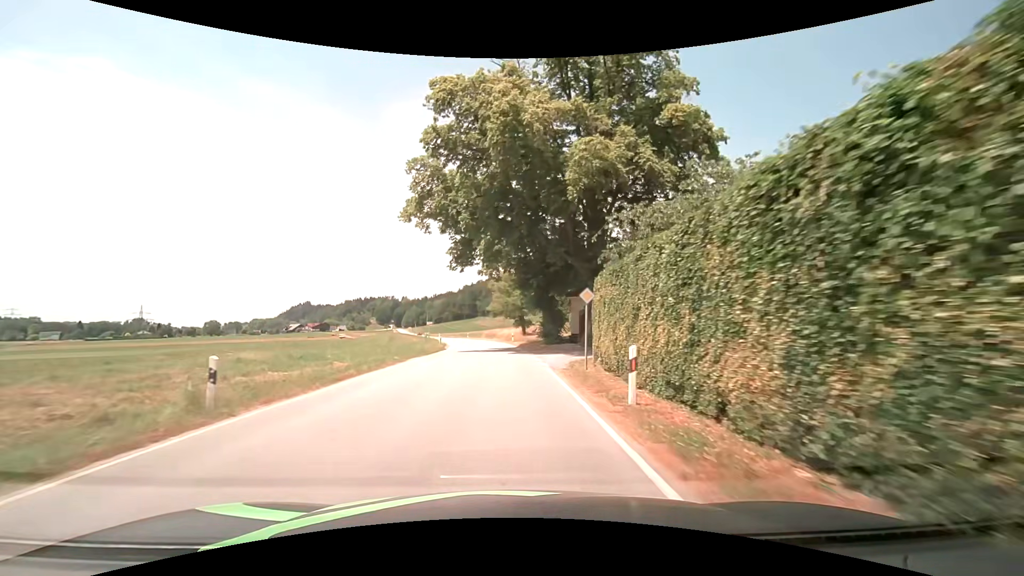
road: secondary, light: Day
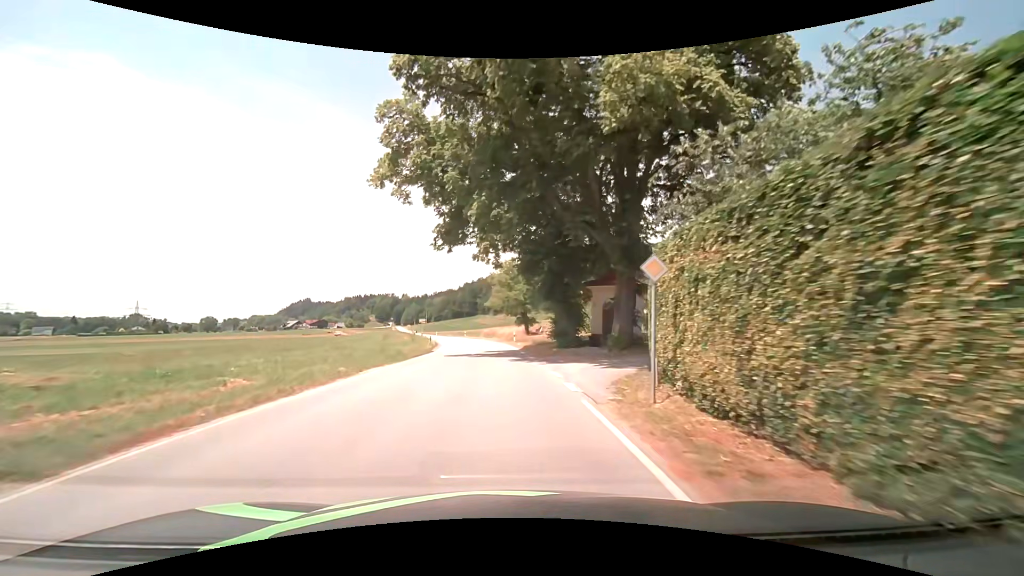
(0.0, +7.9) m; 0°
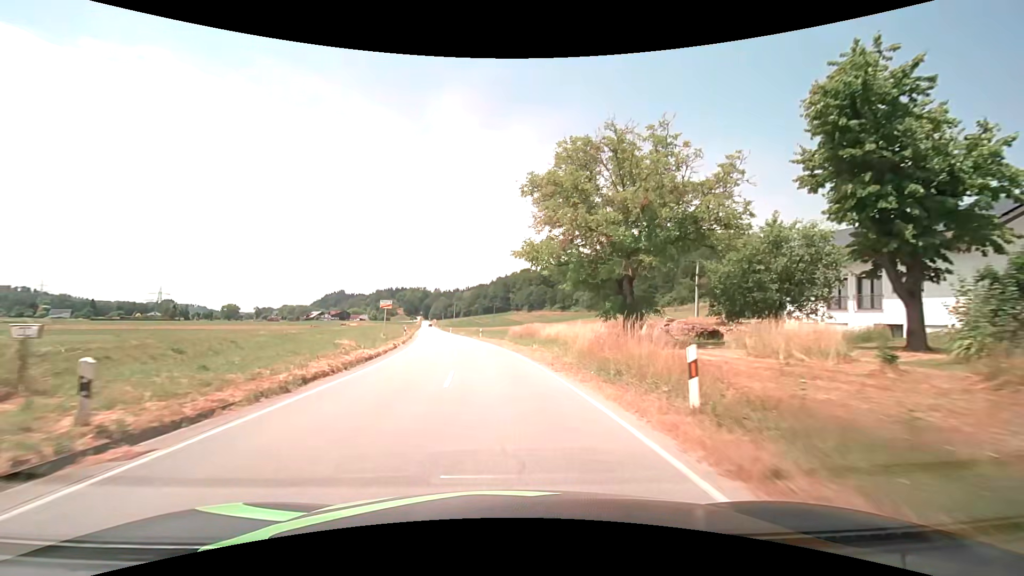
(-1.3, +39.8) m; -4°
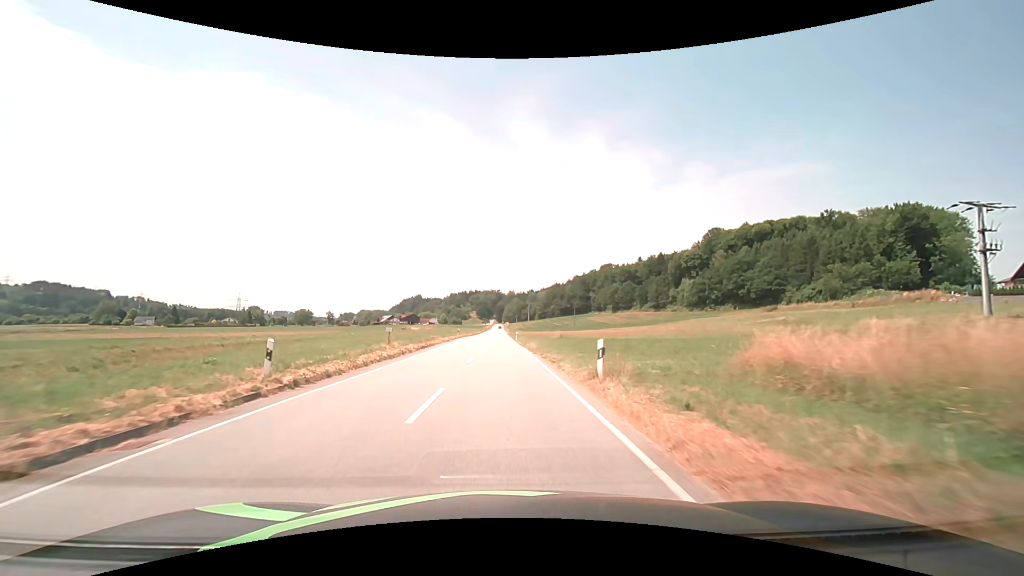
(-2.6, +40.4) m; -8°
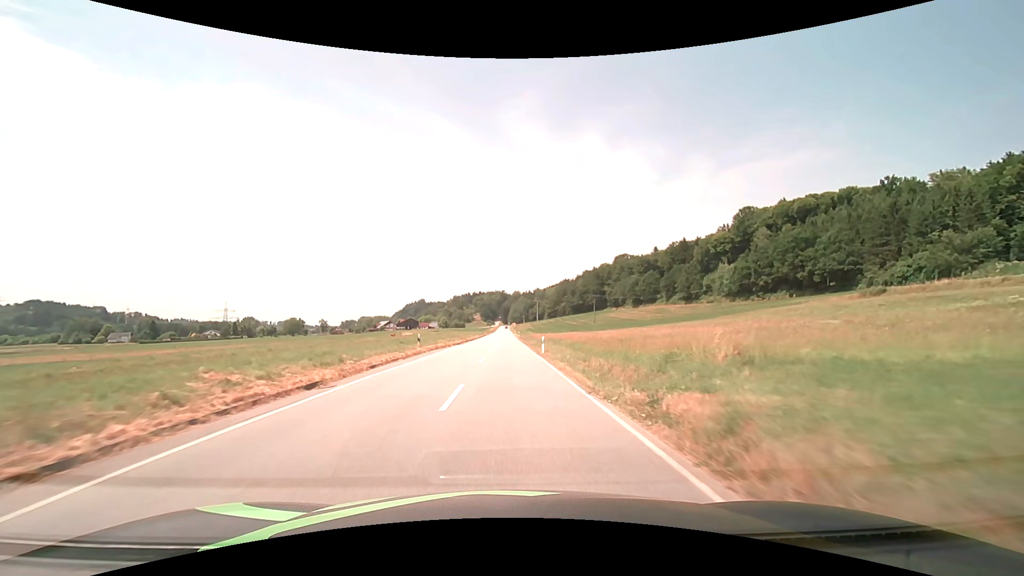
(-0.7, +35.0) m; -1°
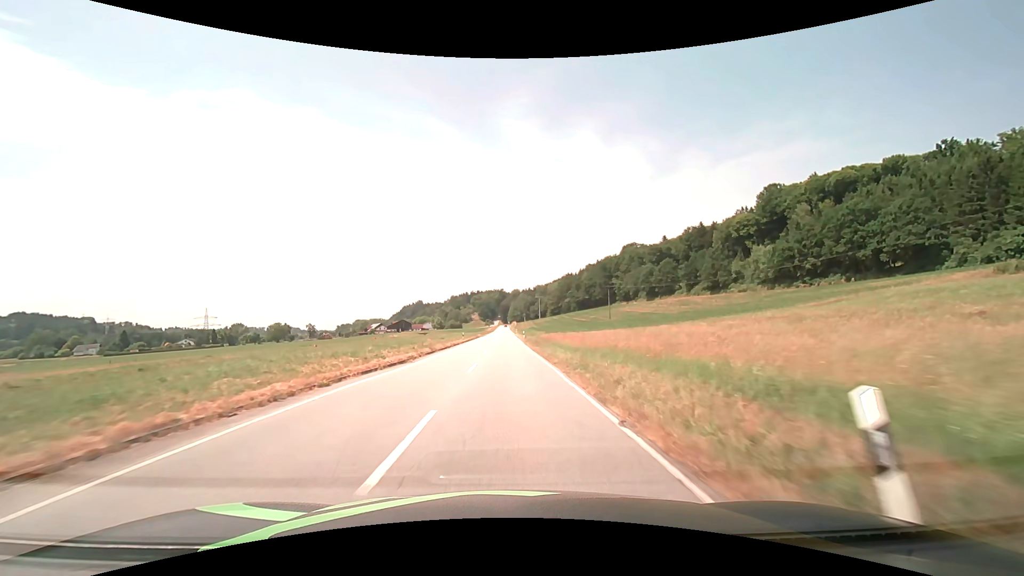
(0.0, +28.4) m; 0°
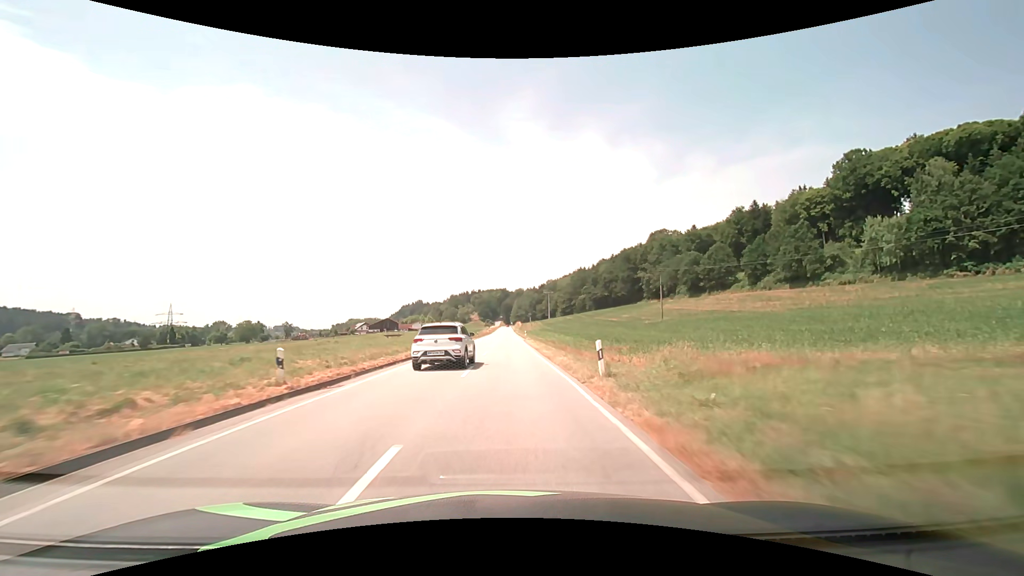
(-0.1, +50.9) m; 0°
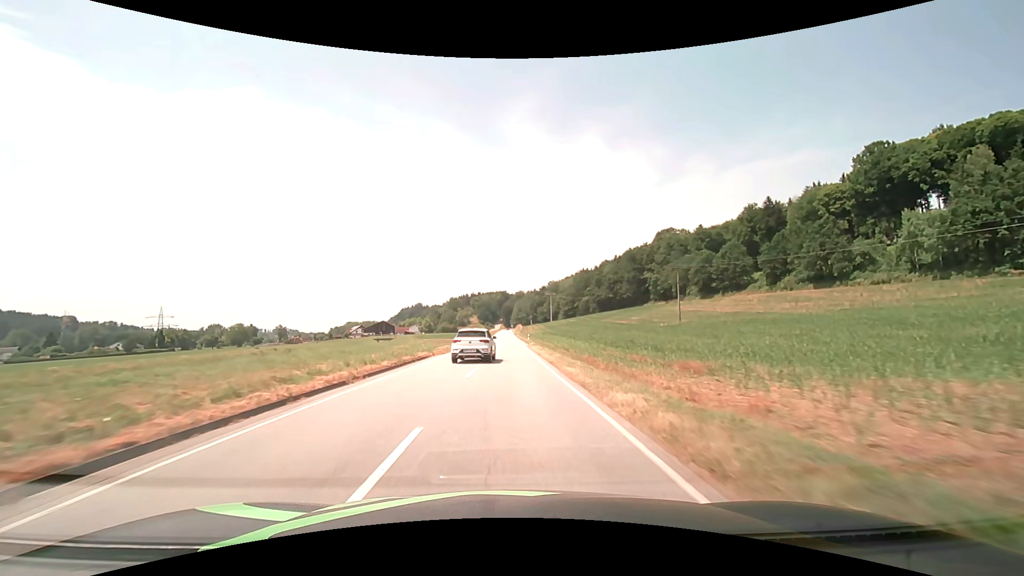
(0.0, +10.7) m; 0°
(0, +10) (0, +20) (0, +30) (0, +40) (0, +50) (0, +60) (0, +70) (0, +80) (0, +90) (0, +100) m
